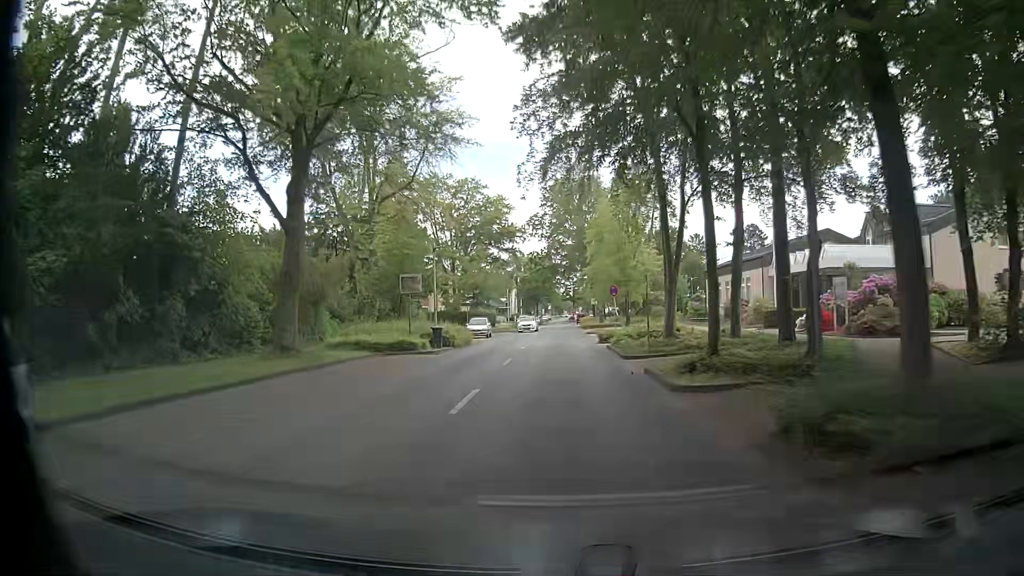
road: unclassified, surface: asphalt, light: Day
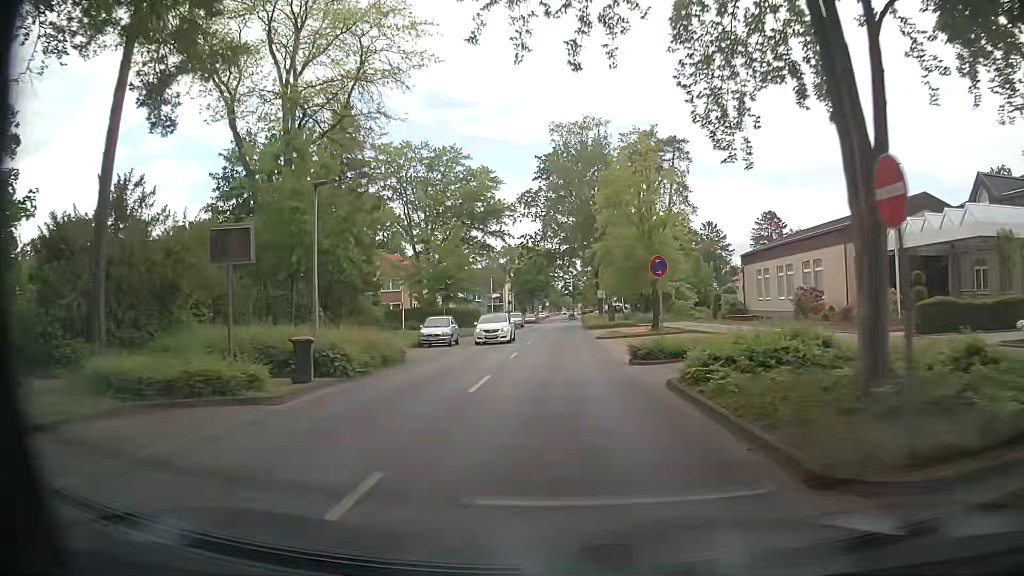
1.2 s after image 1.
(+0.1, +15.5) m; 0°
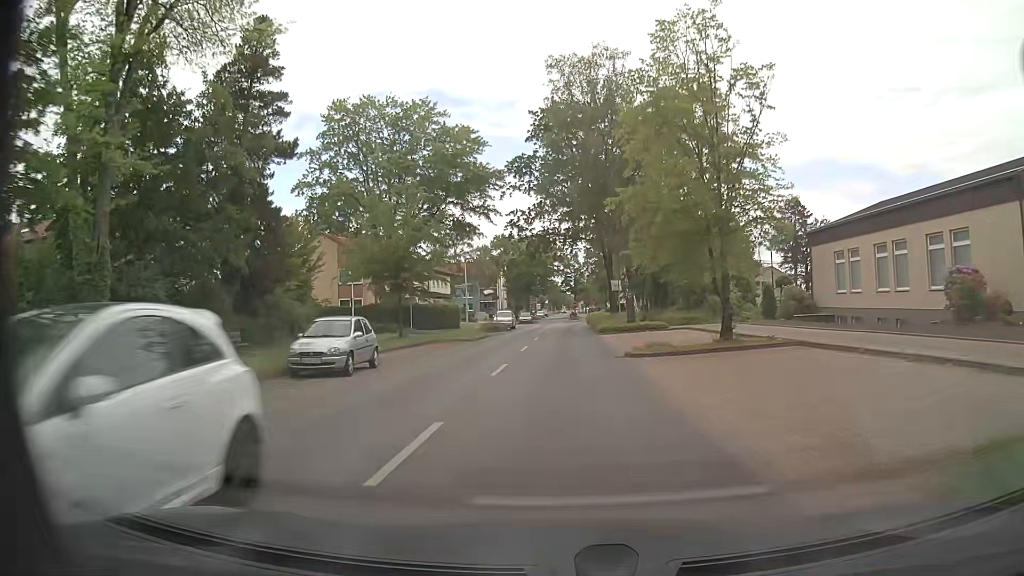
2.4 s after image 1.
(0.0, +15.5) m; 0°
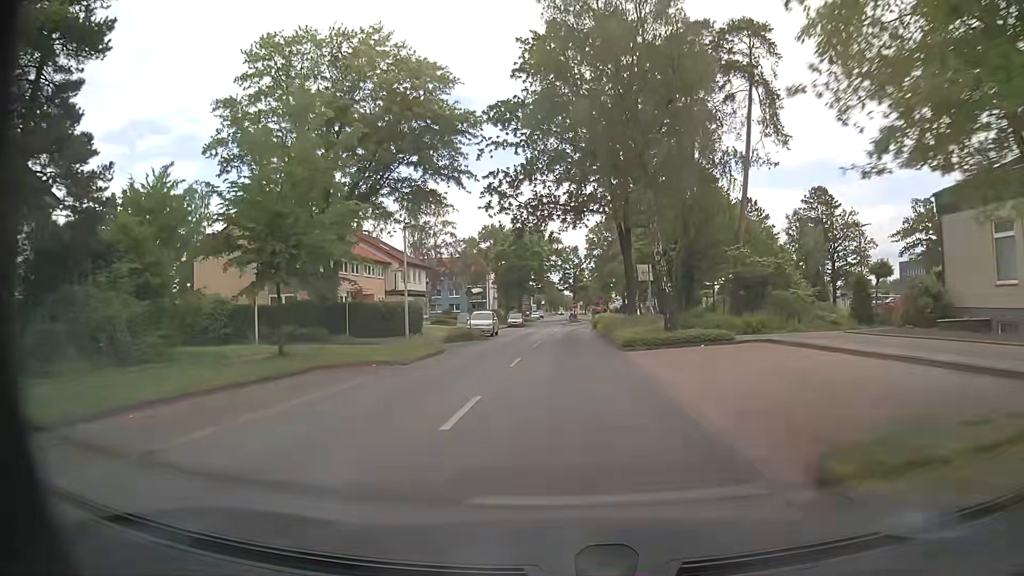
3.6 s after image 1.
(0.0, +15.5) m; 0°
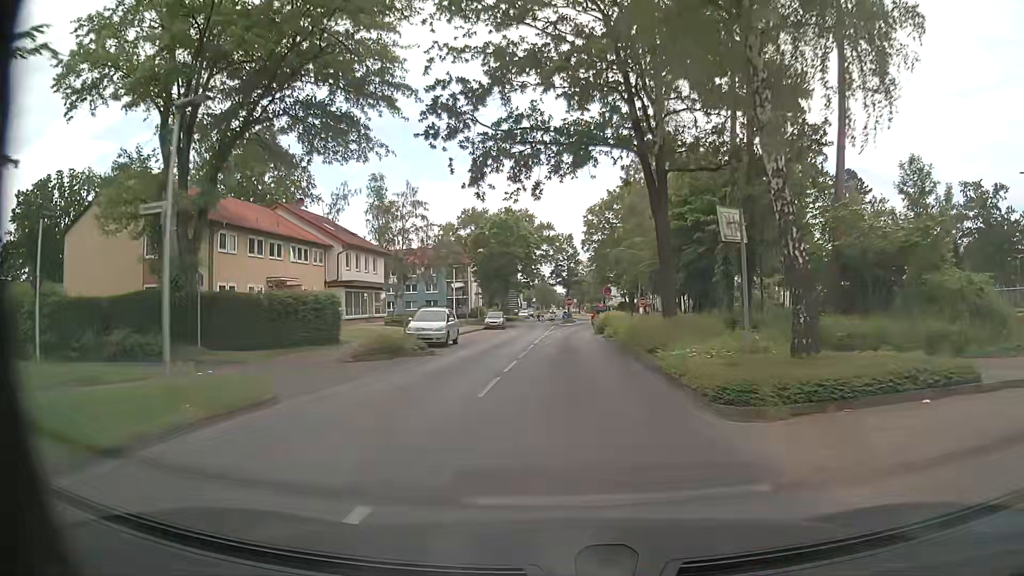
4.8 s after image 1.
(+0.1, +15.4) m; +1°
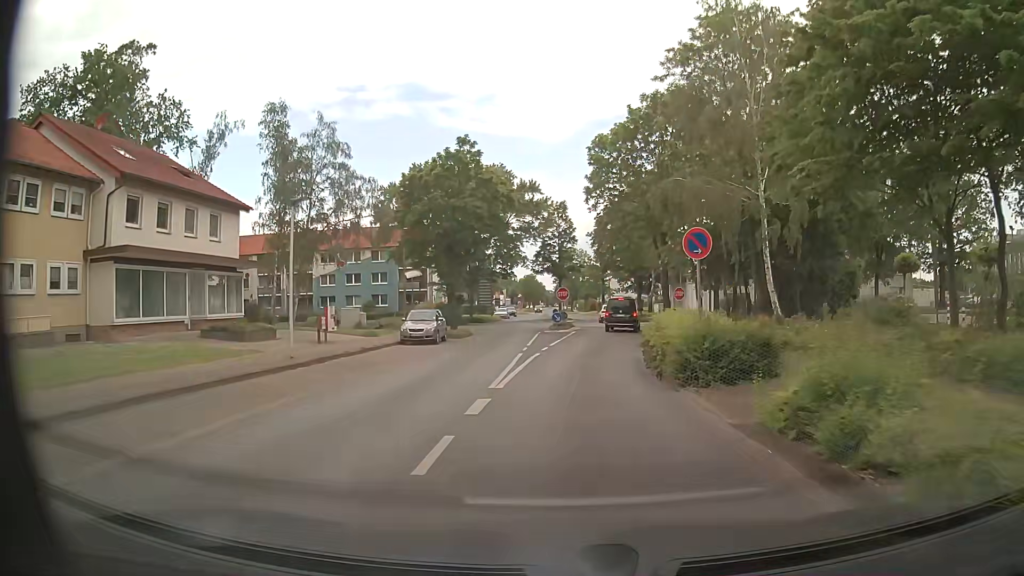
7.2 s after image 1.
(+0.1, +27.4) m; 0°
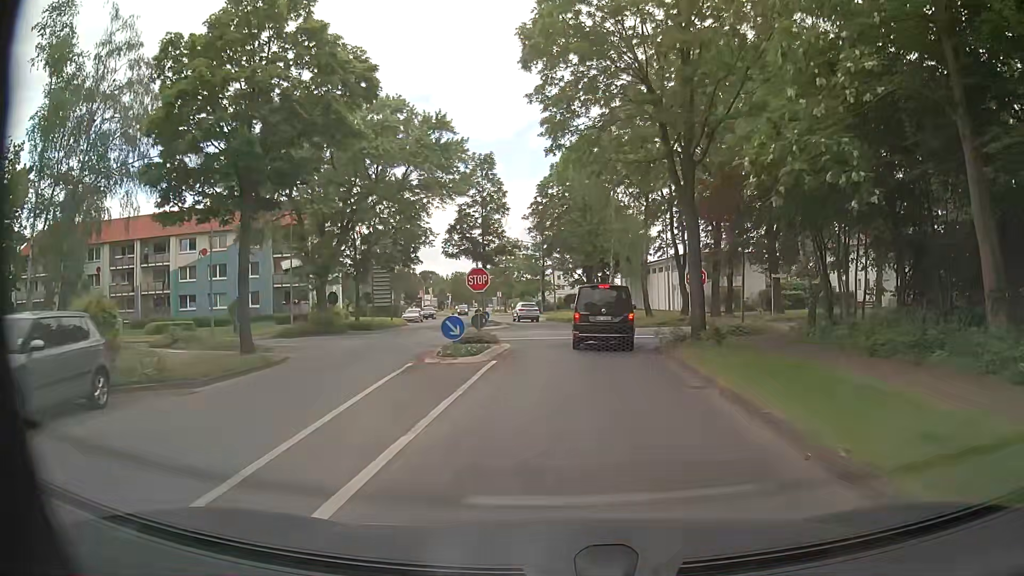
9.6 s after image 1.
(+0.9, +21.9) m; +5°
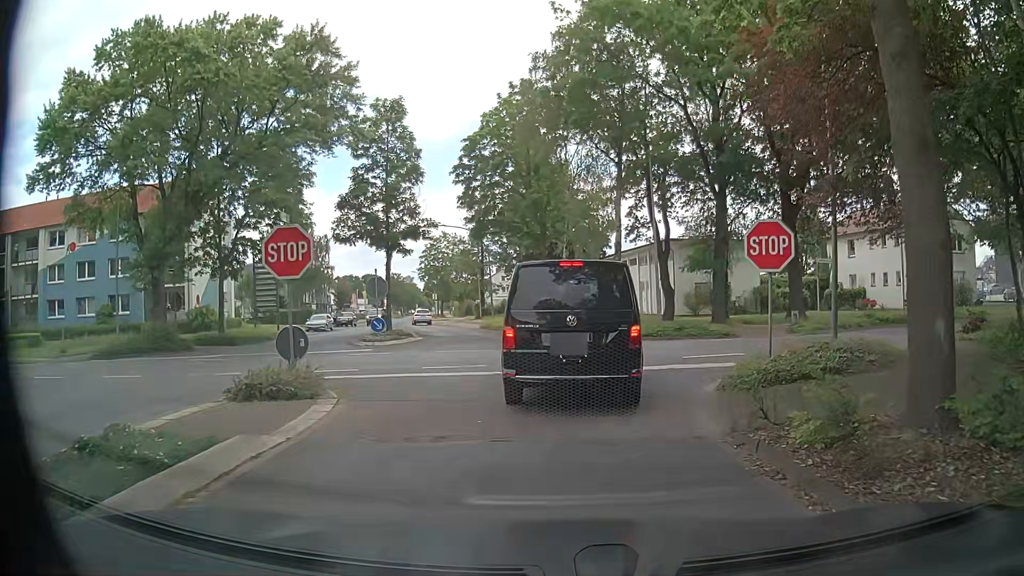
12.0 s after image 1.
(+0.7, +13.7) m; +6°
